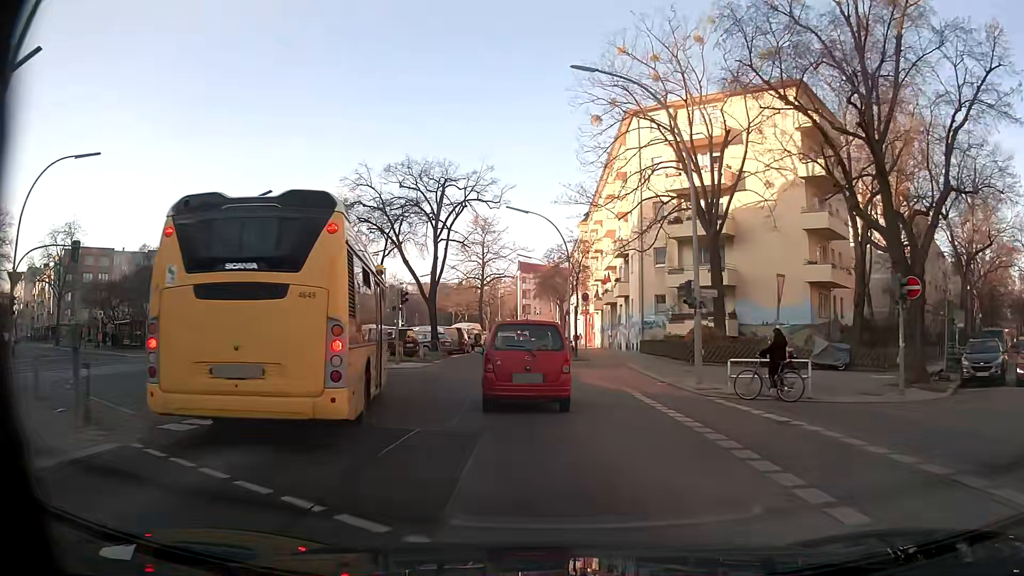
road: secondary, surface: asphalt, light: Day
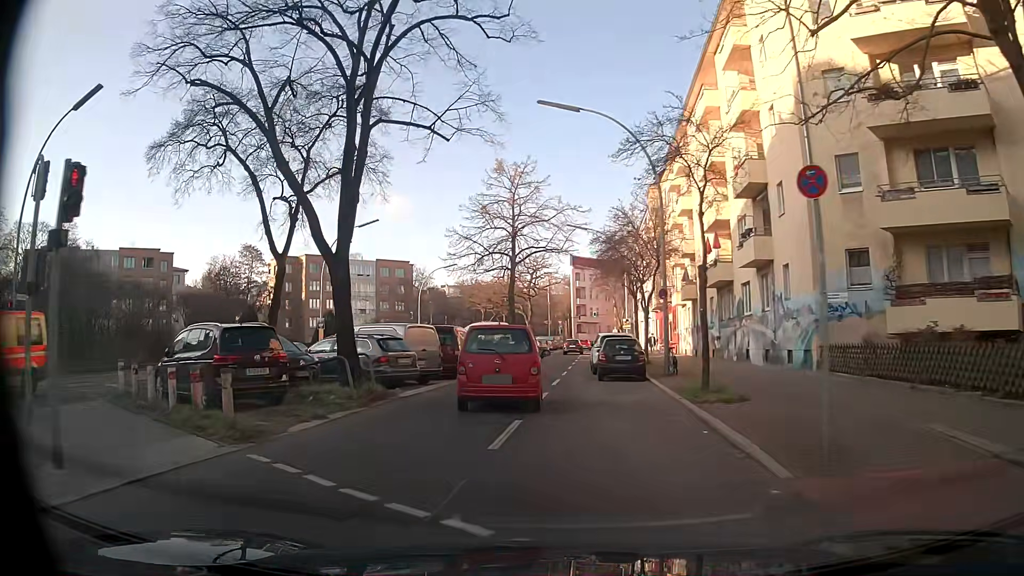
(-0.4, +23.0) m; -4°
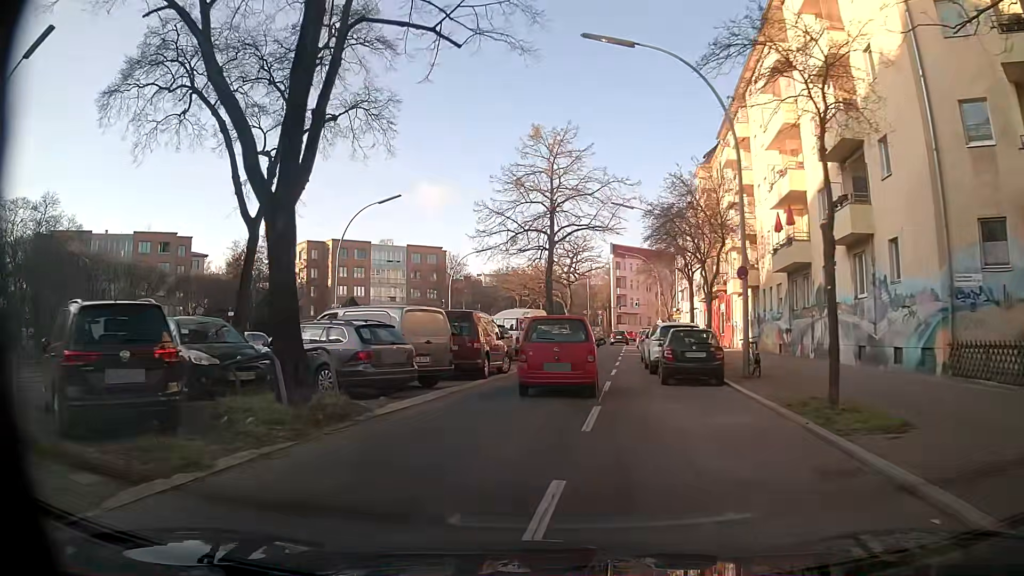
(-0.2, +5.5) m; -3°
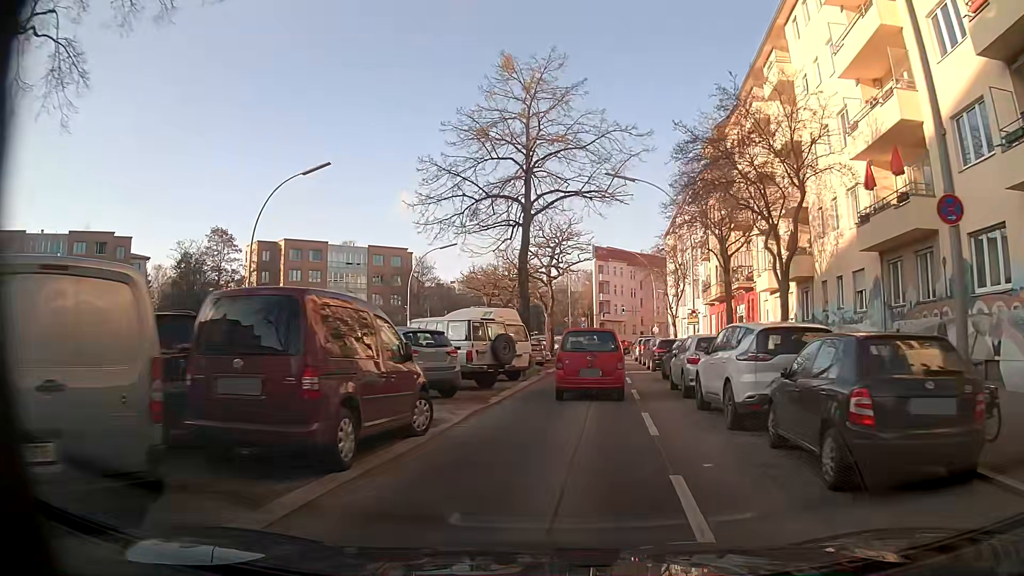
(-0.1, +11.6) m; 0°
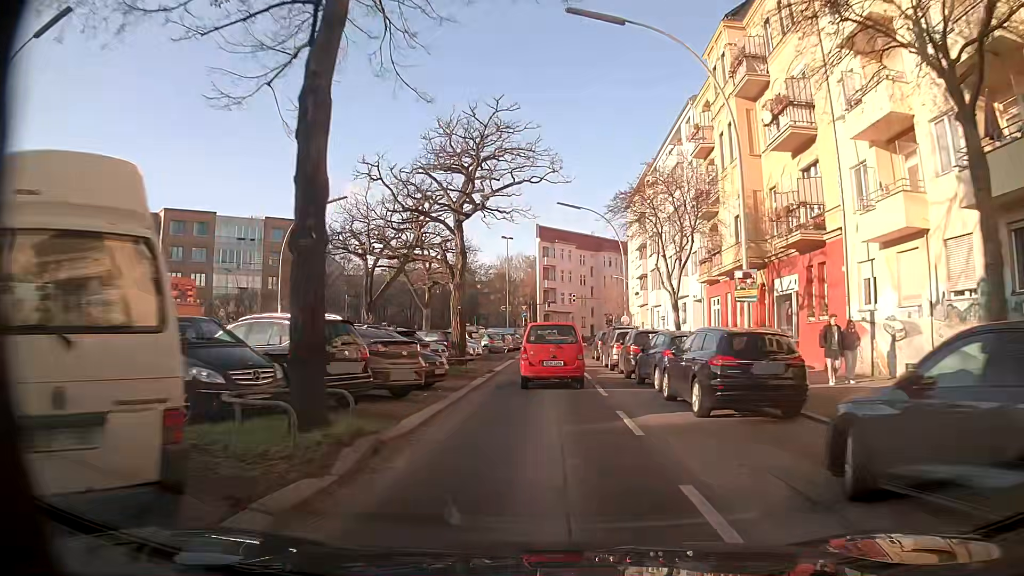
(+1.1, +19.0) m; +6°
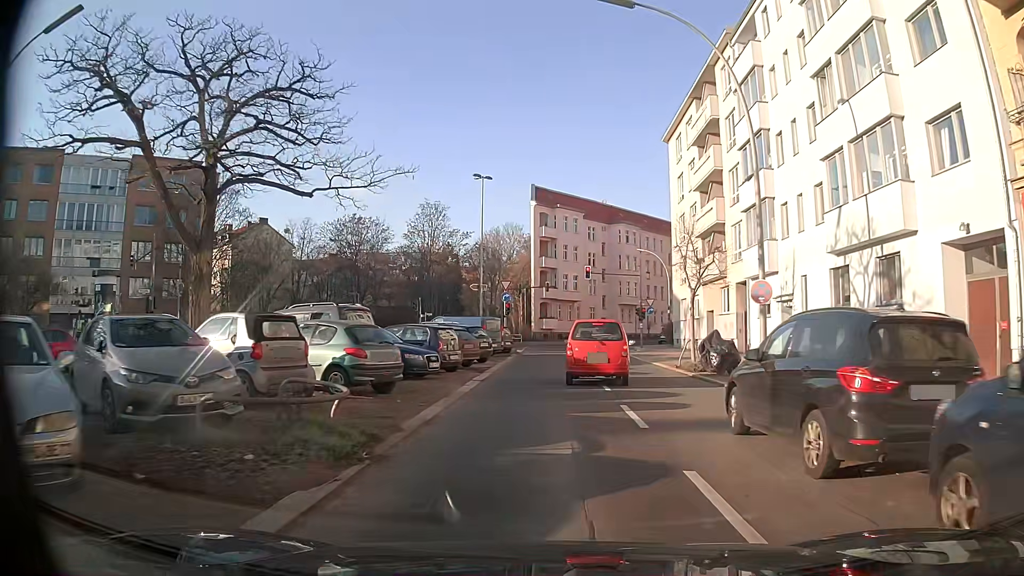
(0.0, +29.6) m; 0°
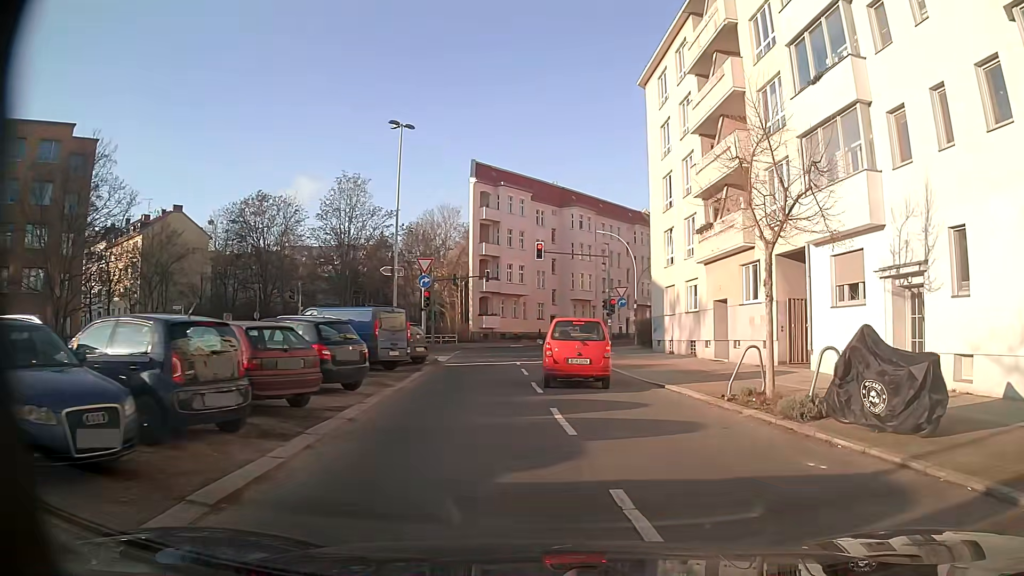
(+0.2, +12.7) m; +2°
